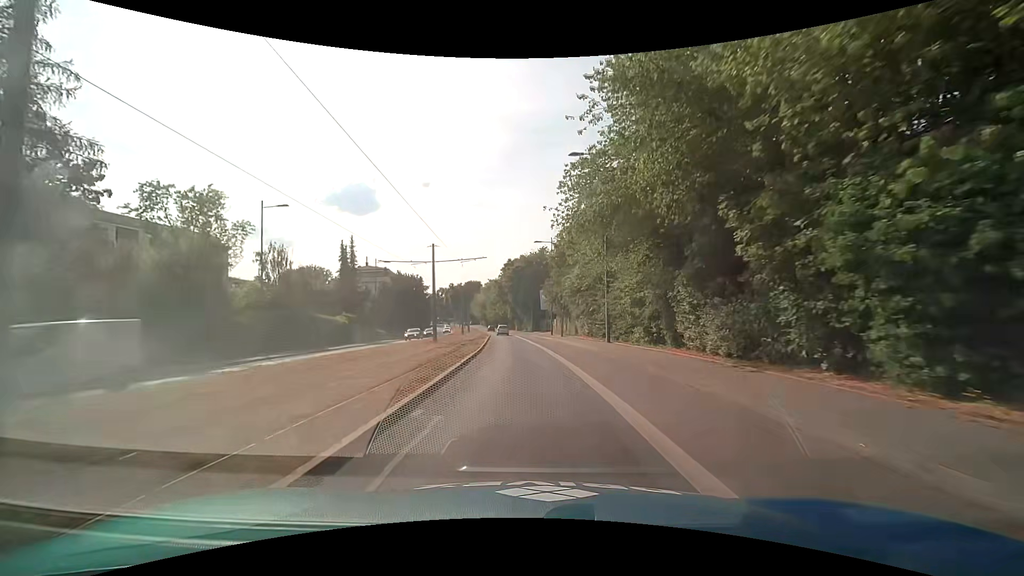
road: secondary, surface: asphalt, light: Day
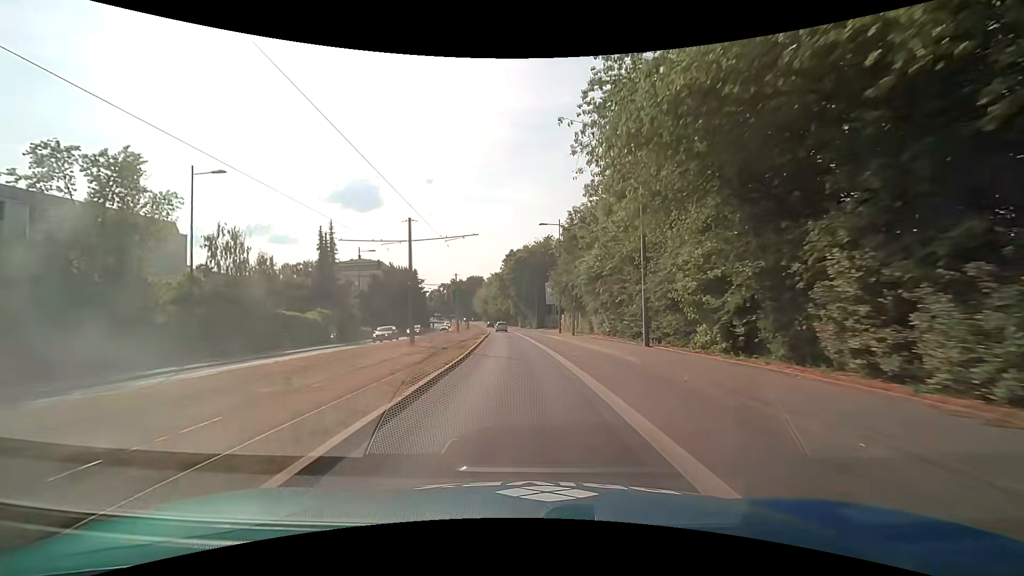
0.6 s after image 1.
(0.0, +7.9) m; -1°
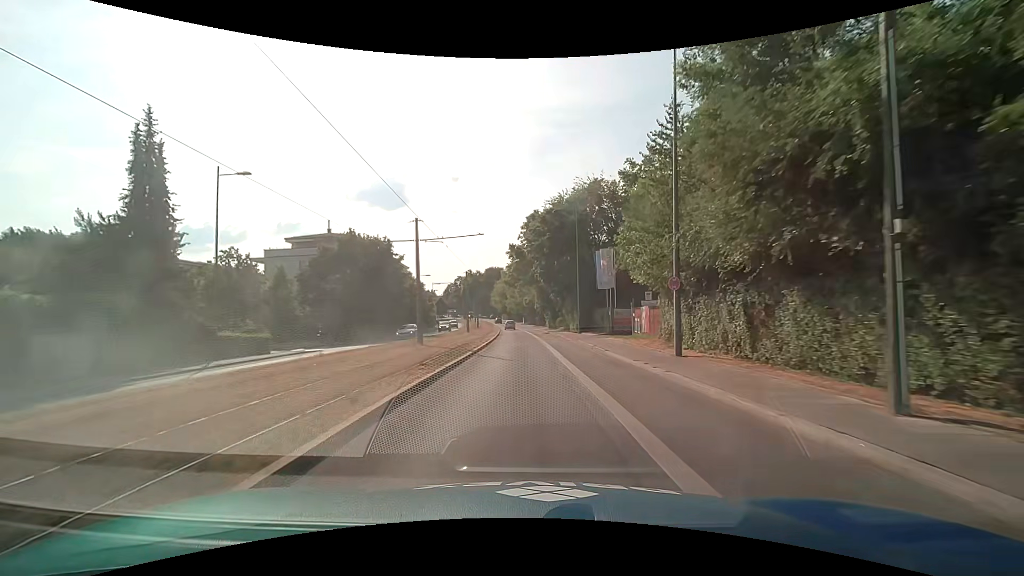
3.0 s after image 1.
(-0.4, +30.9) m; -2°
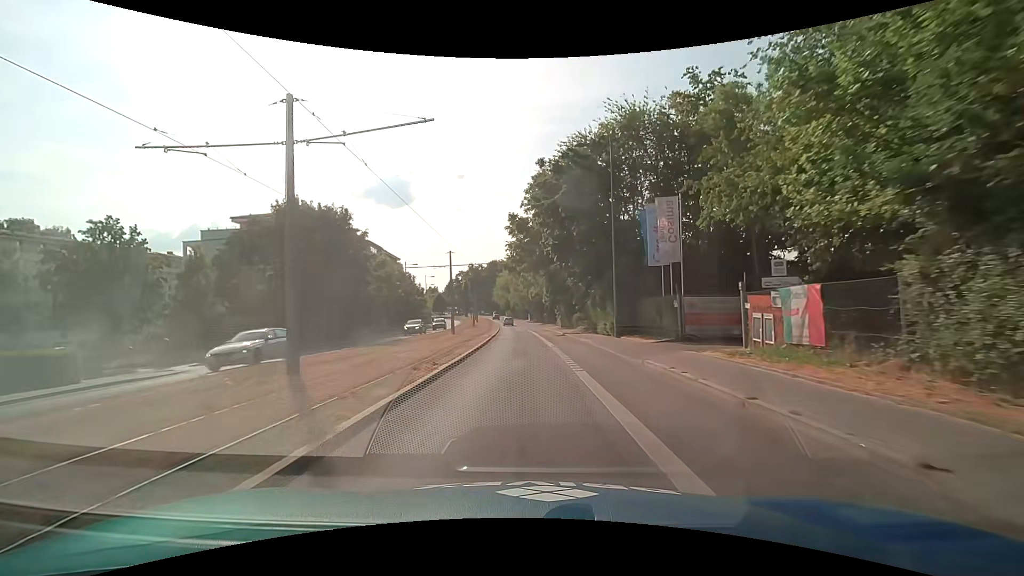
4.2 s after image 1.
(0.0, +15.2) m; -1°
(0, +10) (0, +20) (0, +30) (-1, +40) (-1, +50) (-2, +60) (-2, +70) (-3, +80) (-4, +90) (-5, +100) m
